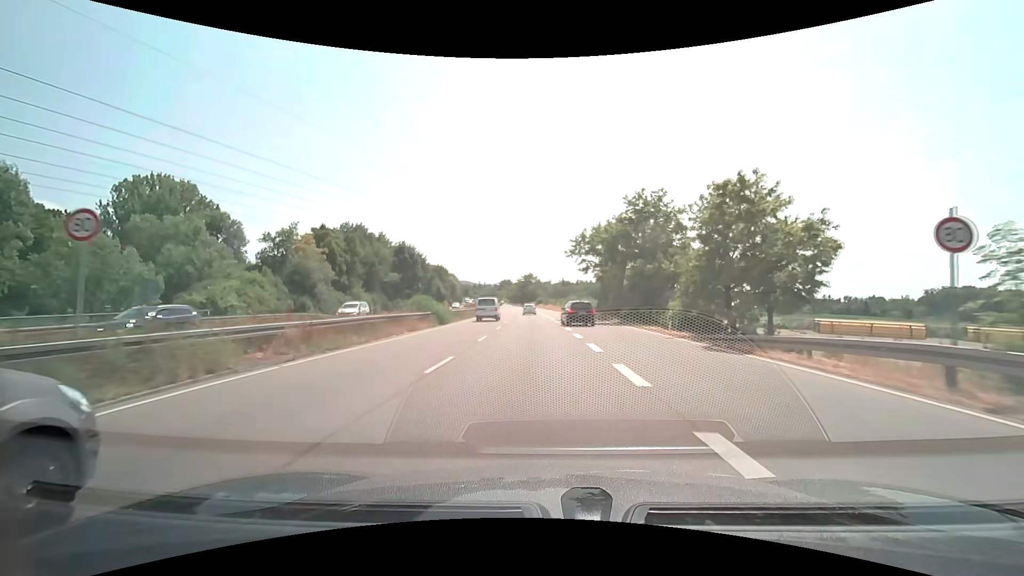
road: trunk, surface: asphalt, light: Day
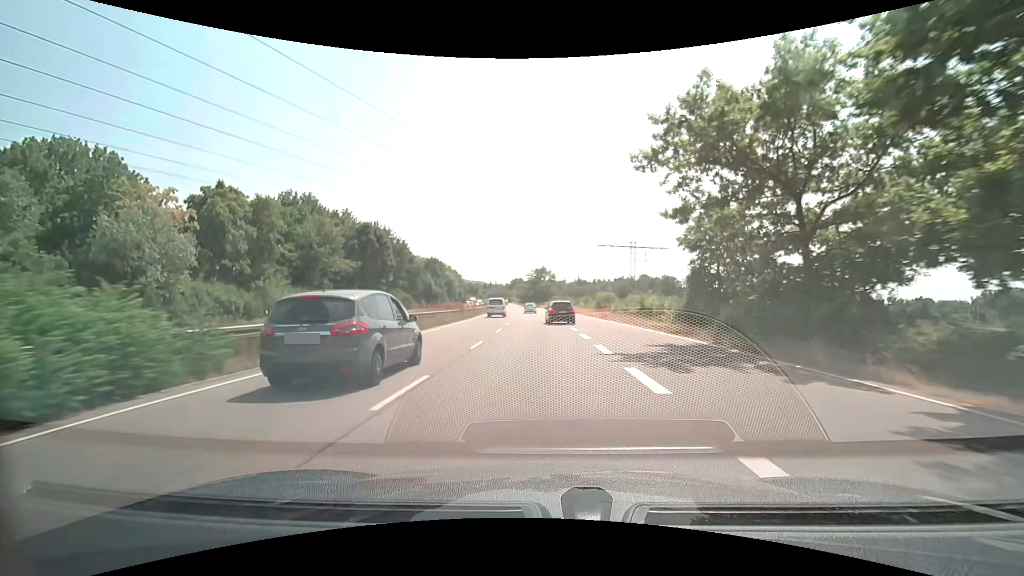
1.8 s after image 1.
(-0.5, +30.6) m; -2°
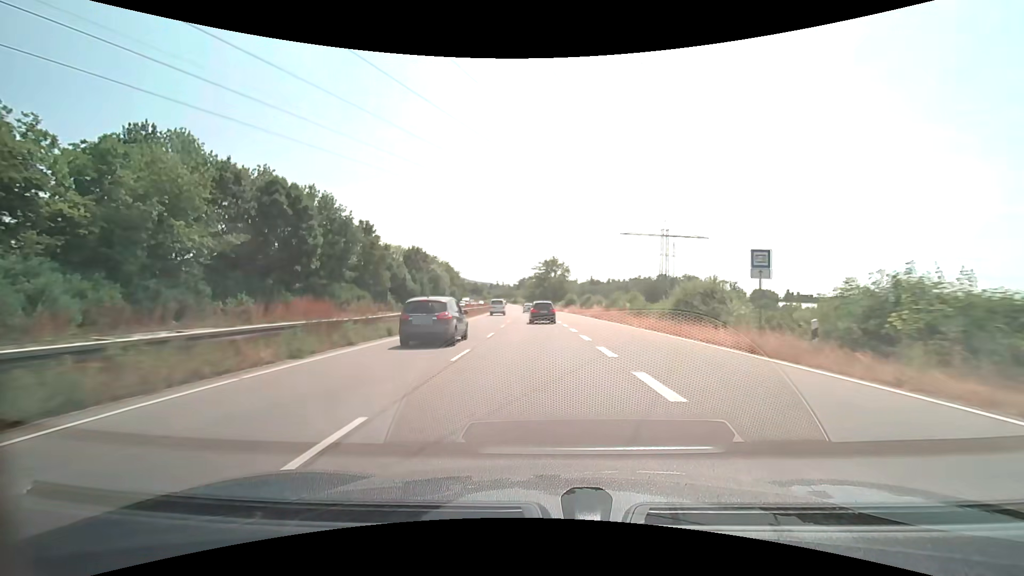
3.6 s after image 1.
(-0.3, +30.6) m; -1°
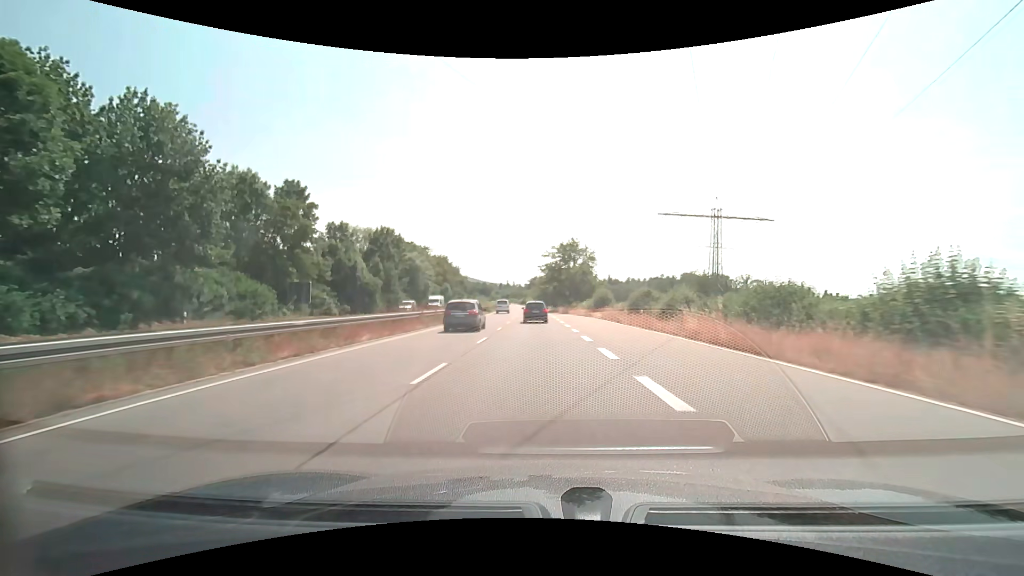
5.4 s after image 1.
(-0.4, +30.6) m; -2°
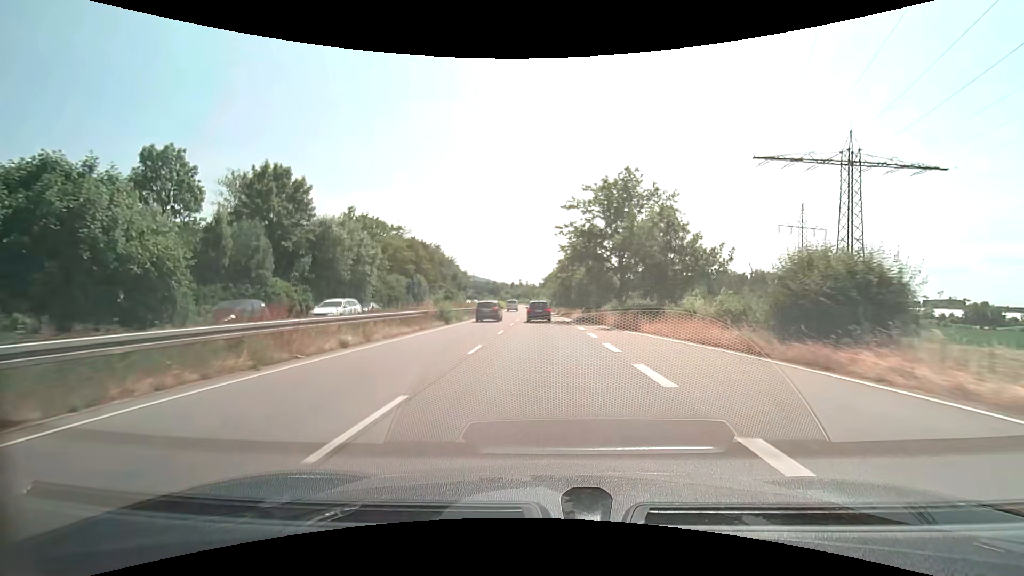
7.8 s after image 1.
(-0.6, +40.2) m; -2°
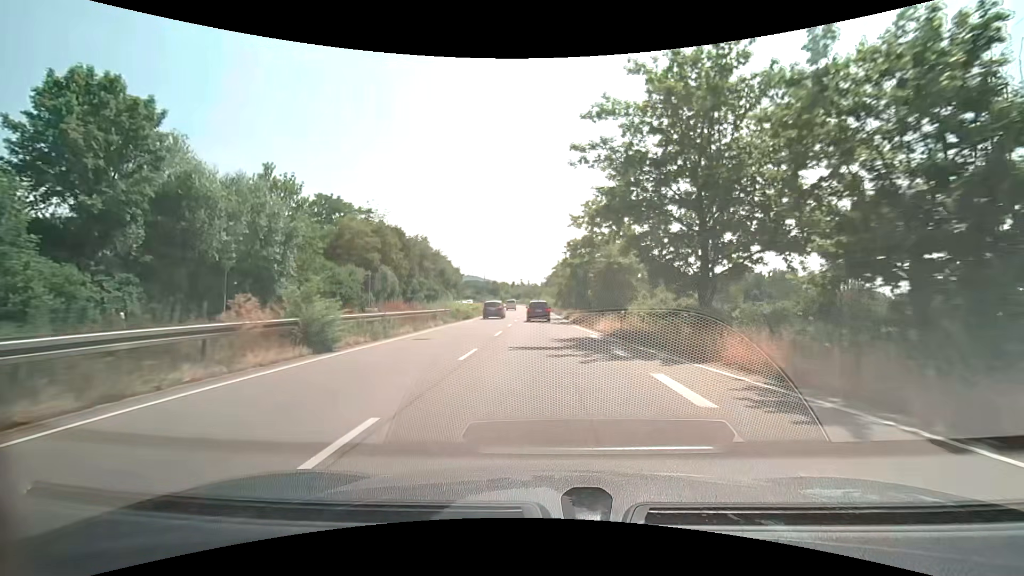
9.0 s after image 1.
(0.0, +19.5) m; 0°
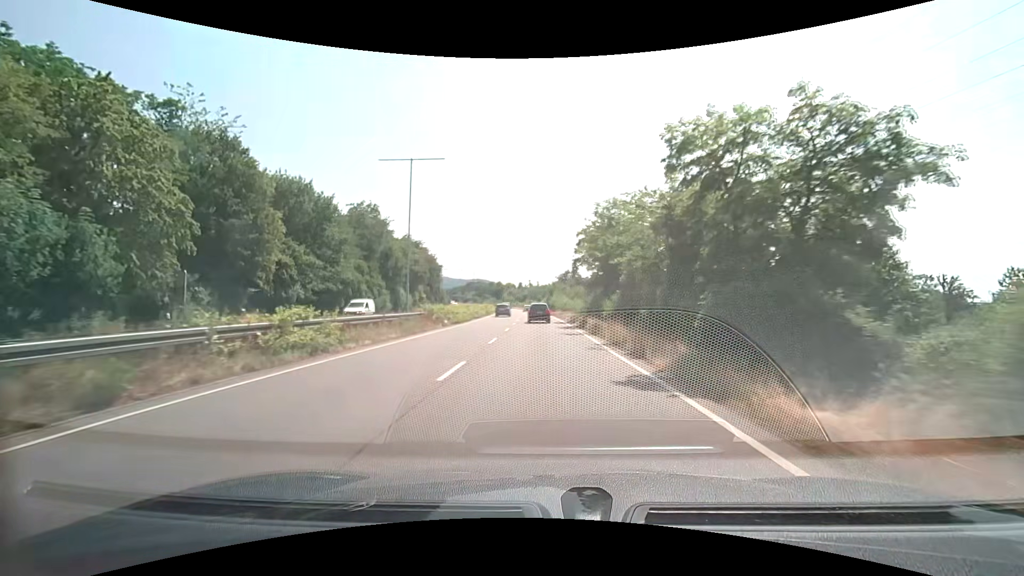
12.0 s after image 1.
(-0.6, +47.9) m; -2°
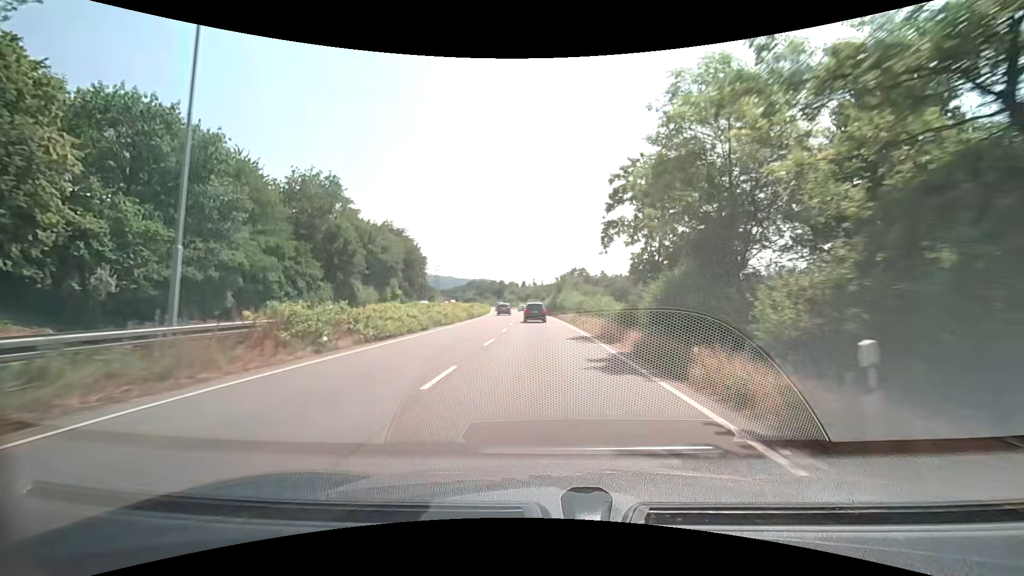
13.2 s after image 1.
(0.0, +19.2) m; 0°
(0, +10) (0, +20) (0, +30) (-1, +40) (-1, +50) (-2, +60) (-2, +70) (-3, +80) (-4, +90) (-5, +100) m
